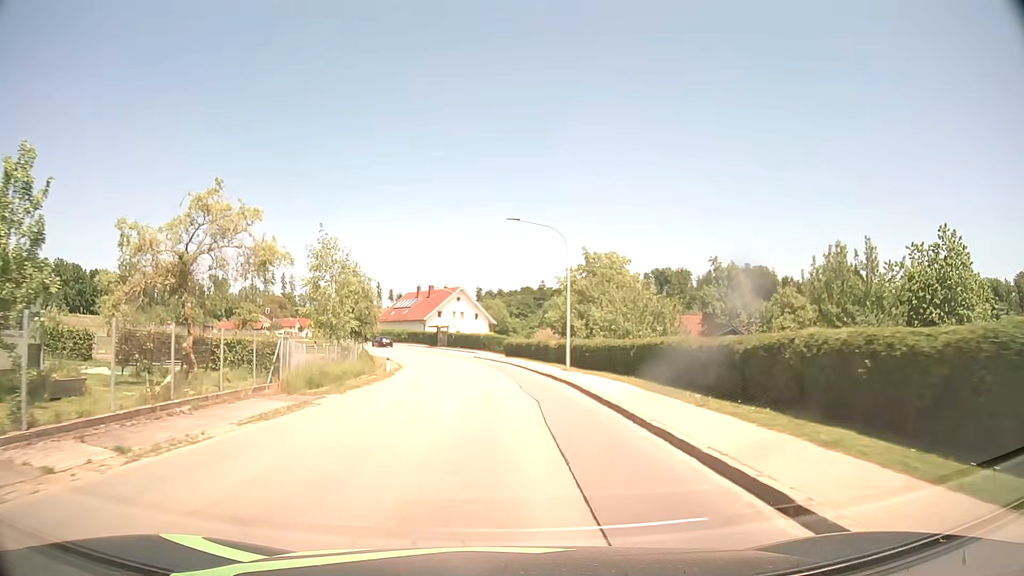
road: tertiary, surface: asphalt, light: Day
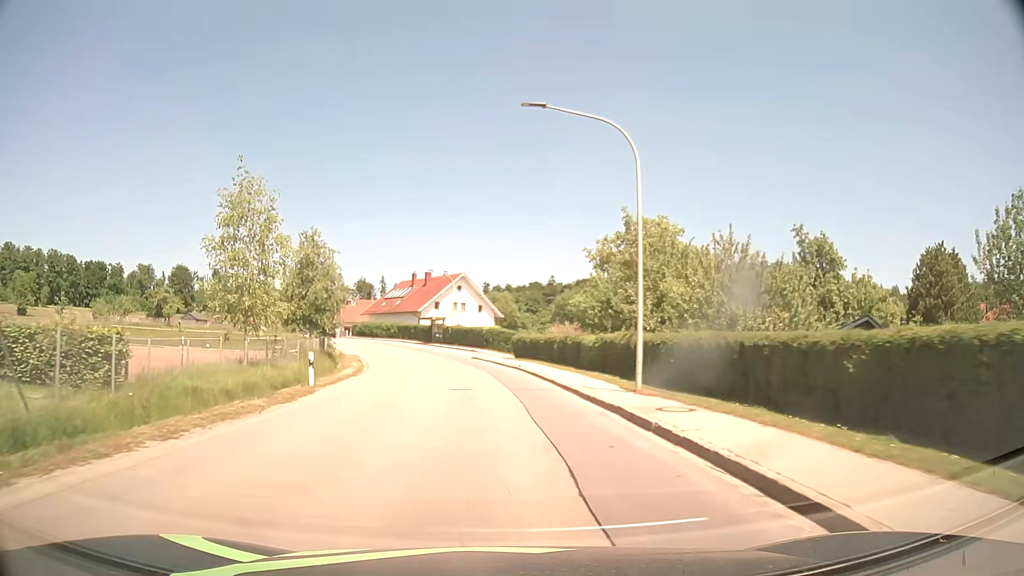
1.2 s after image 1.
(0.0, +15.5) m; 0°
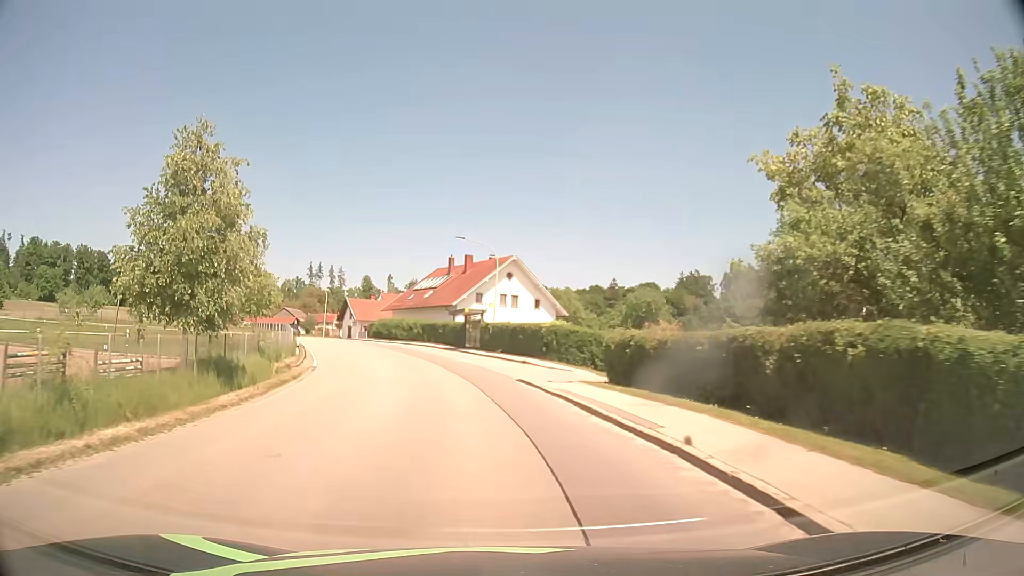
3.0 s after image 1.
(-0.7, +23.1) m; -5°
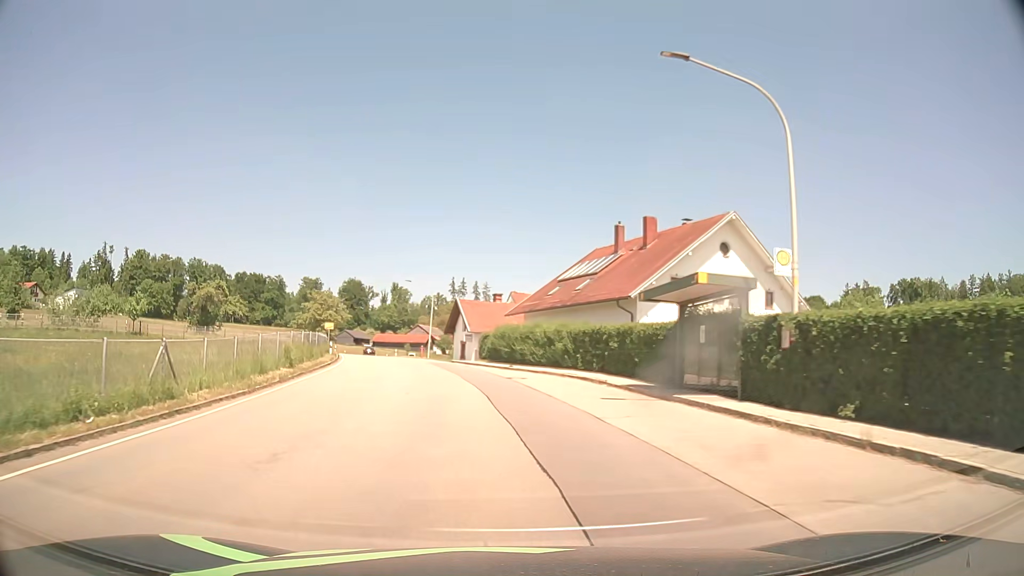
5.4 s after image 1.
(-3.3, +30.1) m; -13°
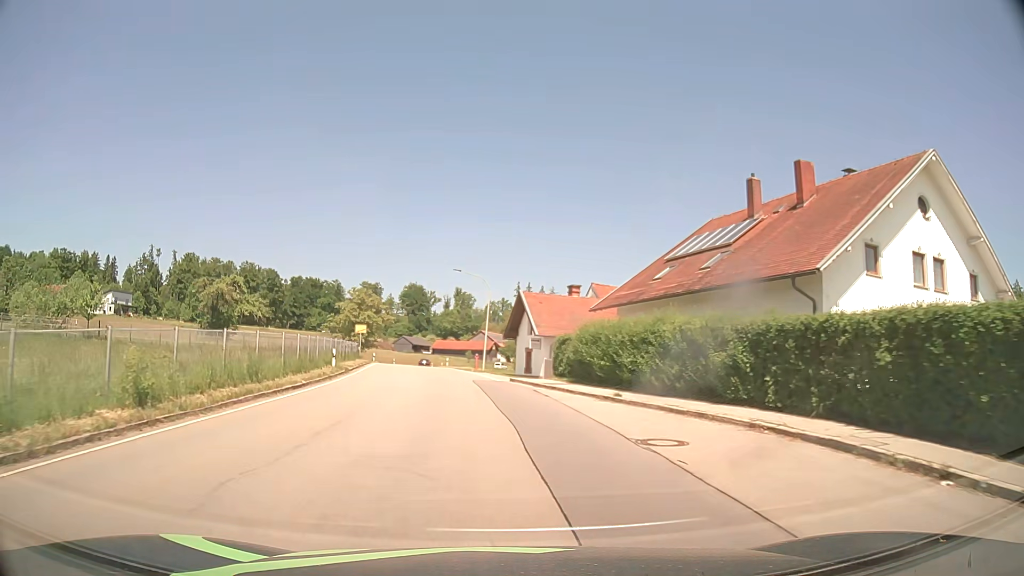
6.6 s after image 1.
(-0.8, +15.0) m; -6°
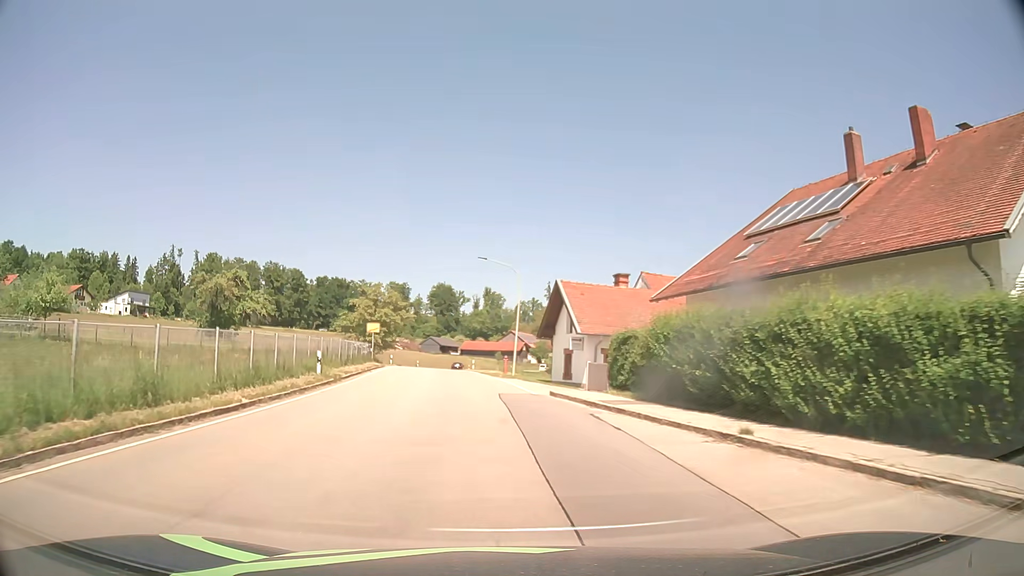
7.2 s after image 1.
(-0.2, +7.5) m; -3°
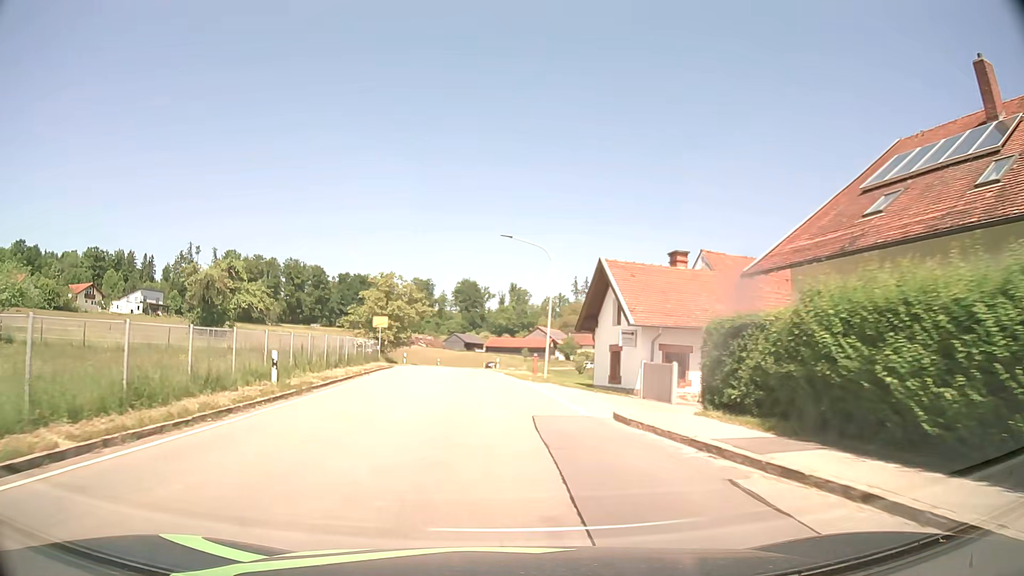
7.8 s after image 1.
(-0.2, +7.5) m; -3°
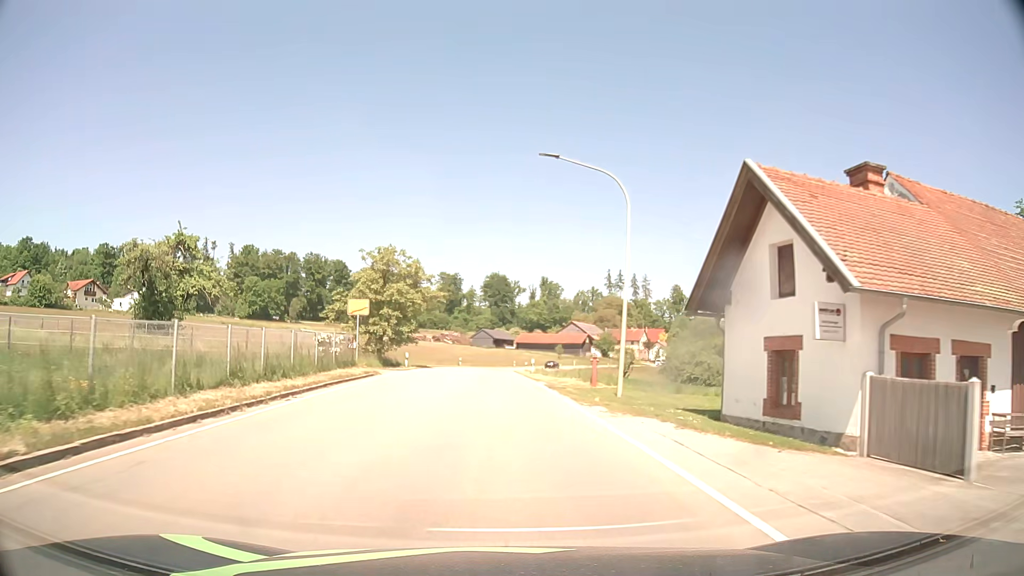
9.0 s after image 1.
(-0.3, +15.1) m; -3°
(0, +10) (0, +20) (-1, +30) (-1, +40) (-1, +50) (-1, +60) (-1, +70) (0, +80) (+1, +90) (+3, +100) m
